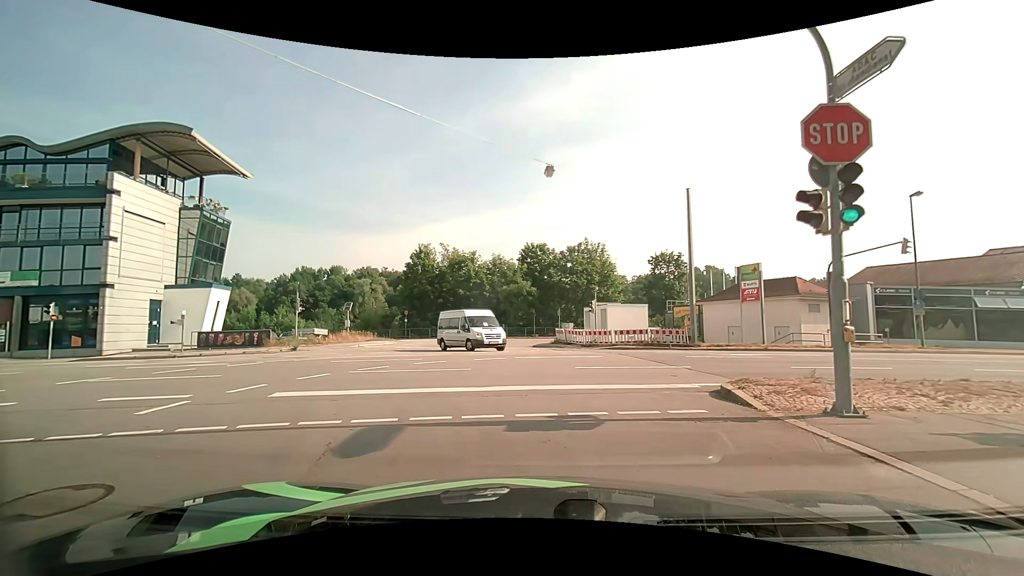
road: tertiary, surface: asphalt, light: Day
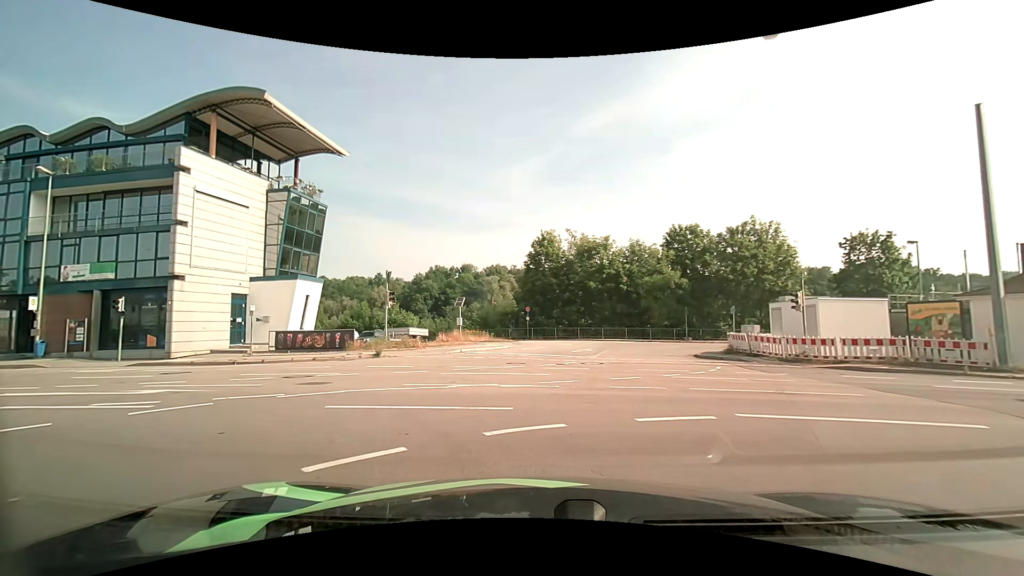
(-0.9, +9.4) m; -14°
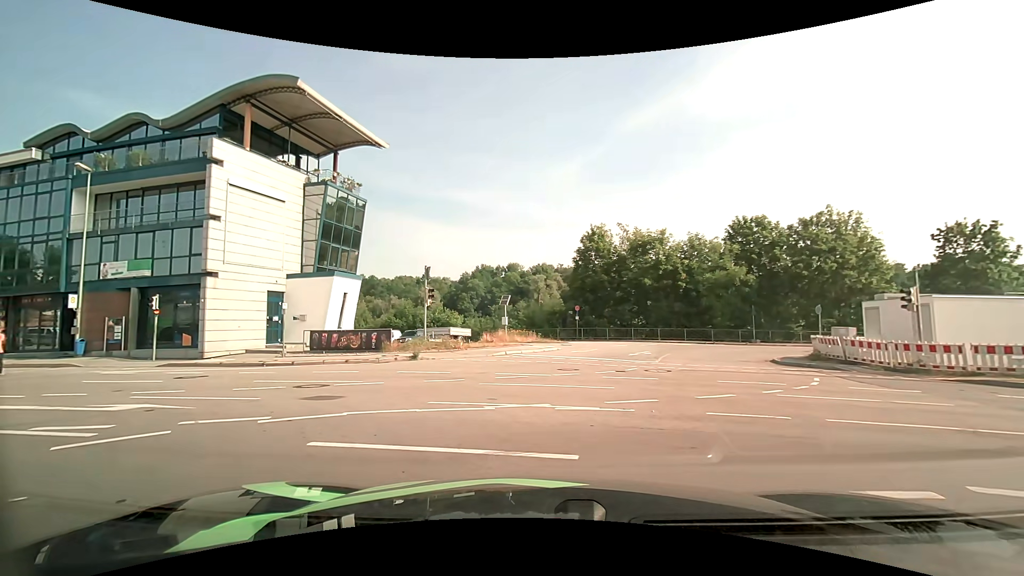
(-0.1, +2.5) m; -5°
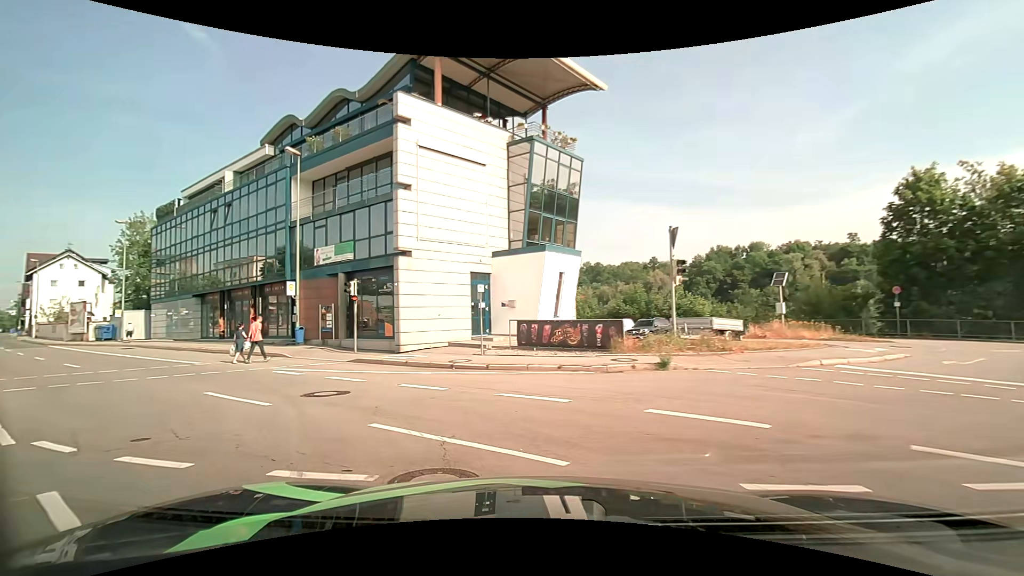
(-1.6, +7.8) m; -26°
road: primary
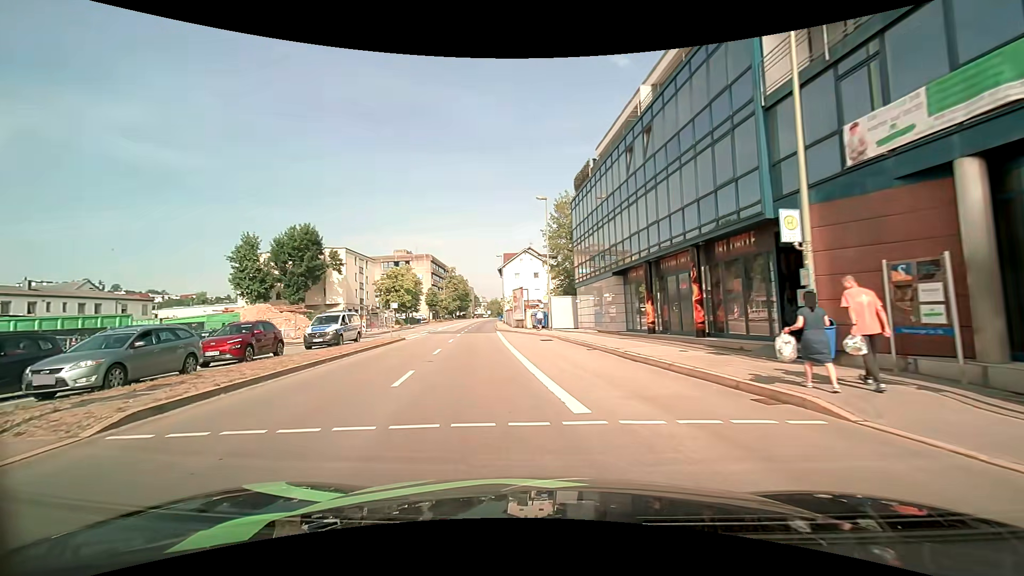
(-7.2, +14.2) m; -46°
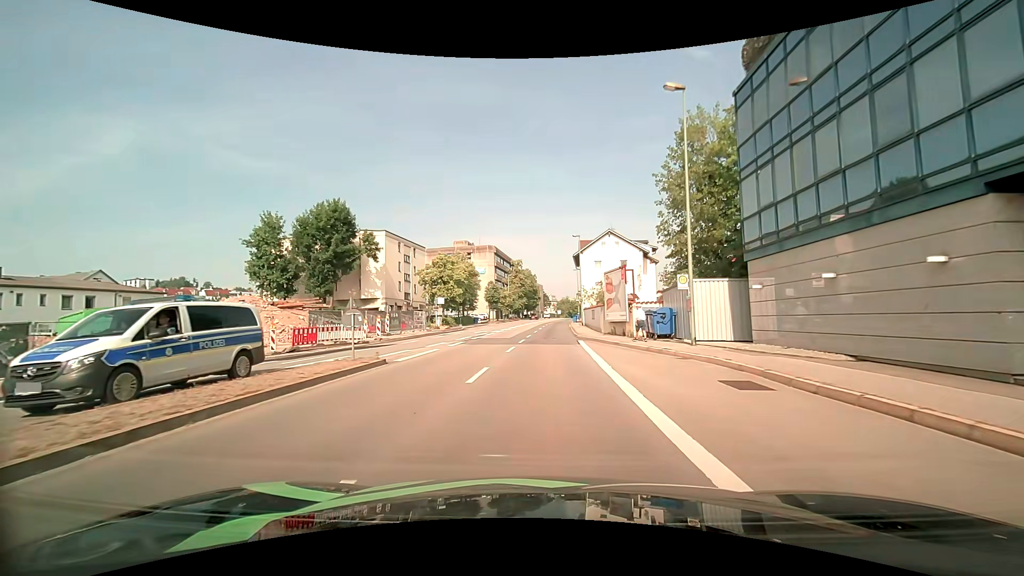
(-2.2, +18.2) m; -8°
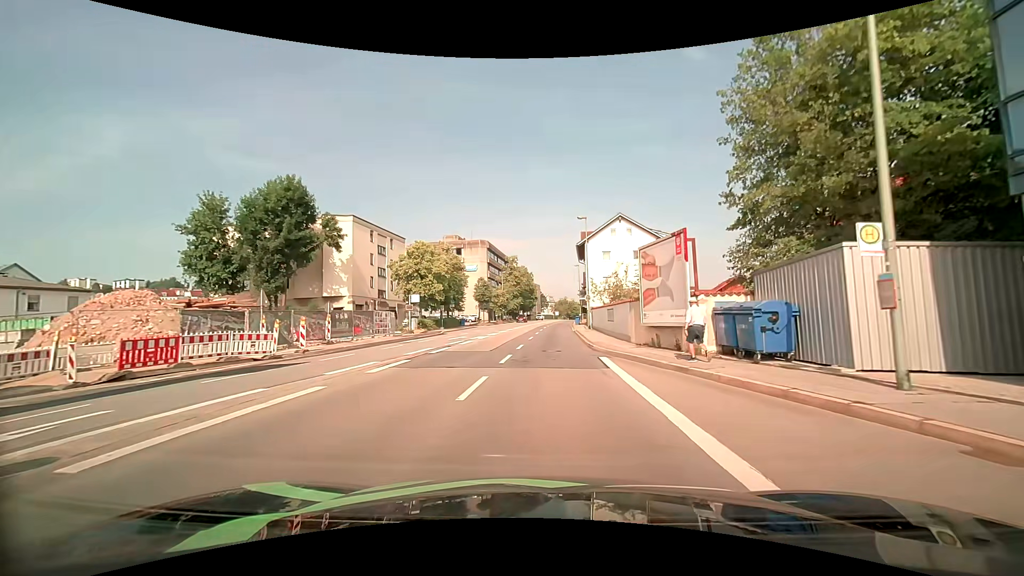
(0.0, +10.9) m; 0°
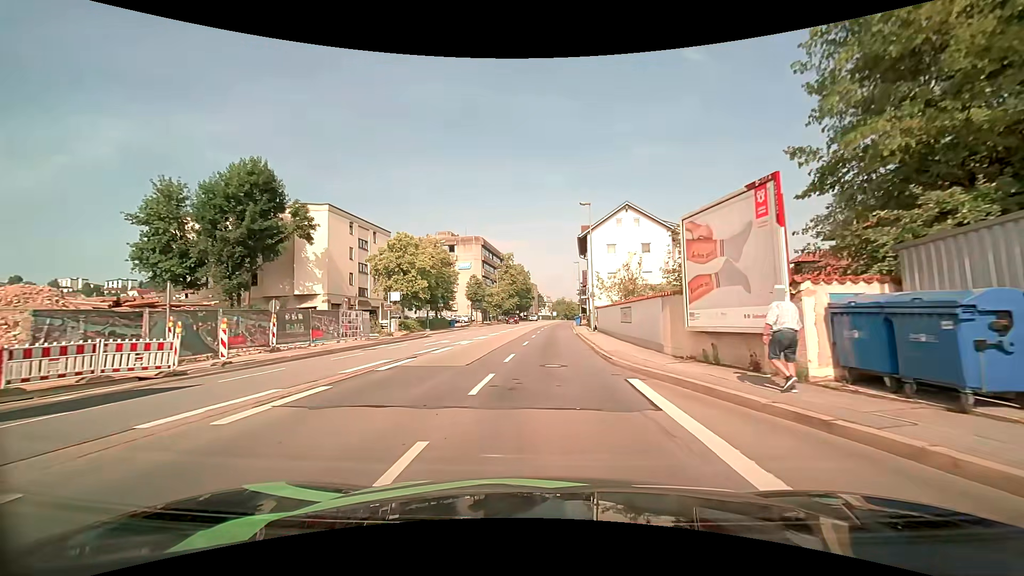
(0.0, +5.9) m; 0°
(0, +10) (0, +20) (+1, +30) (+1, +40) (+2, +50) (+2, +60) (+3, +70) (+4, +80) (+4, +90) (+5, +100) m
